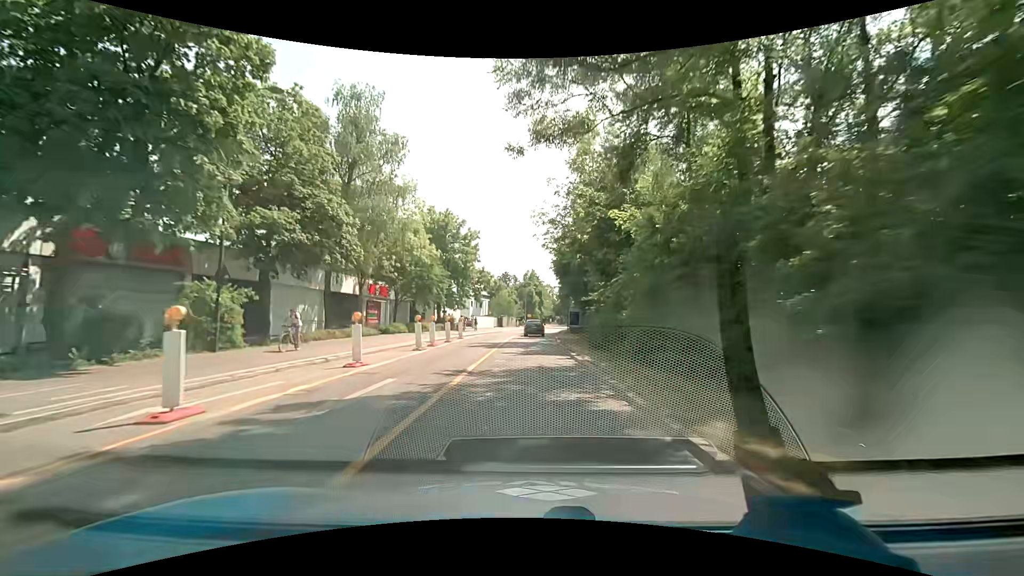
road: secondary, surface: asphalt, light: Day
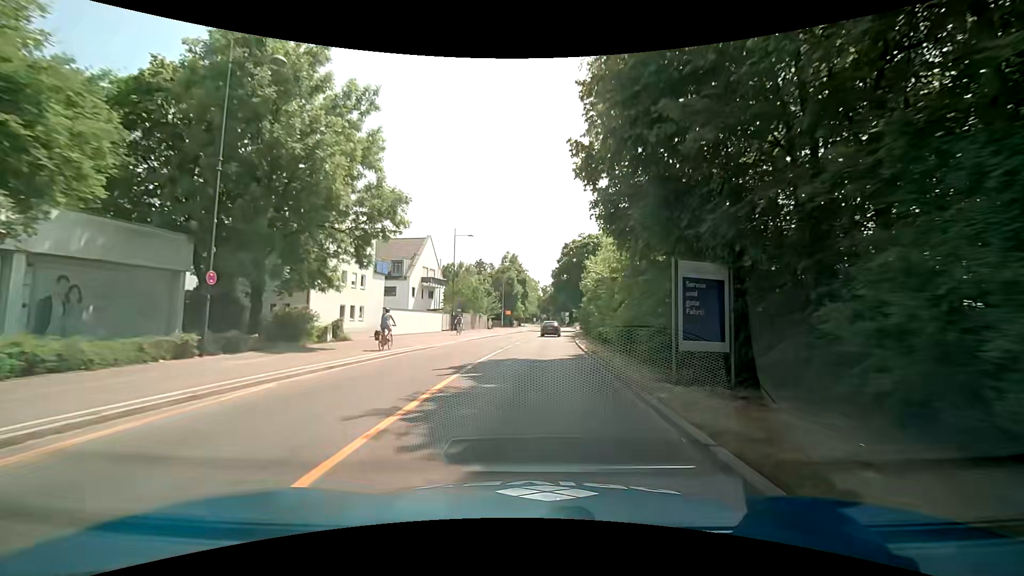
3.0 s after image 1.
(+0.4, +39.6) m; +2°
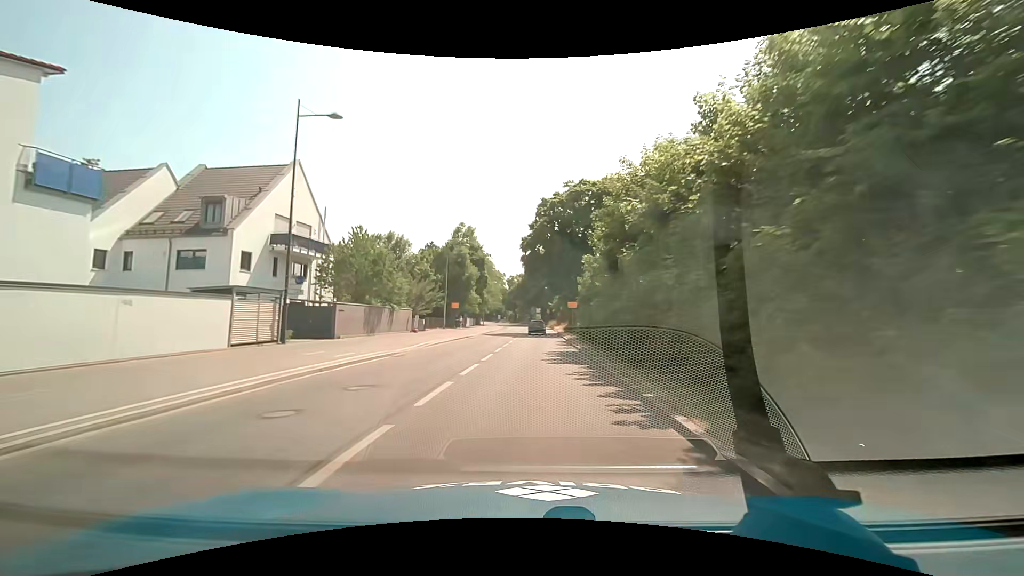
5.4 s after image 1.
(+1.0, +30.5) m; +4°
(0, +10) (0, +20) (+1, +30) (+1, +40) (+1, +50) (+1, +60) (+2, +70) (+2, +80) (+2, +90) (+1, +100) m
